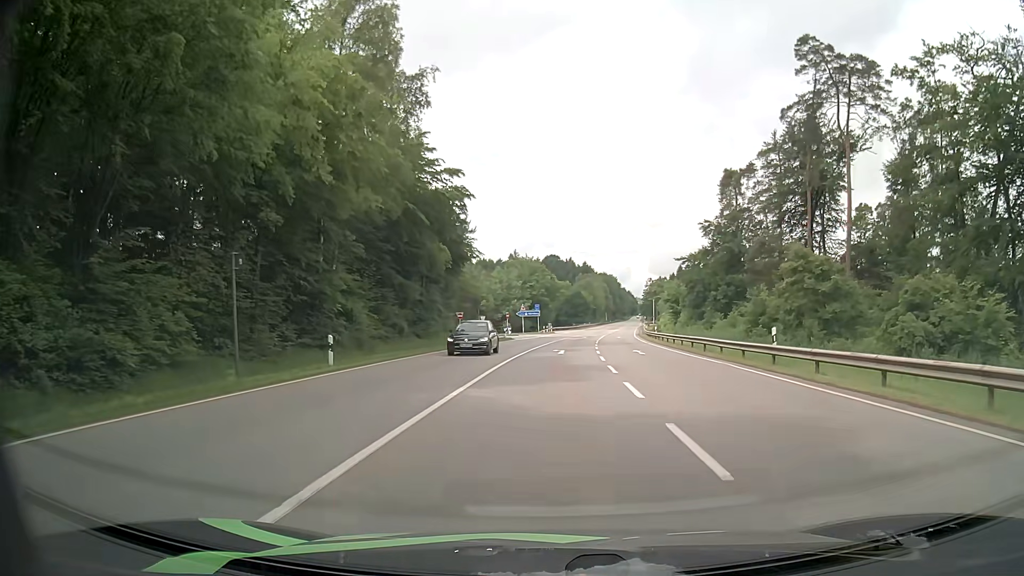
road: secondary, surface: asphalt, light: Day
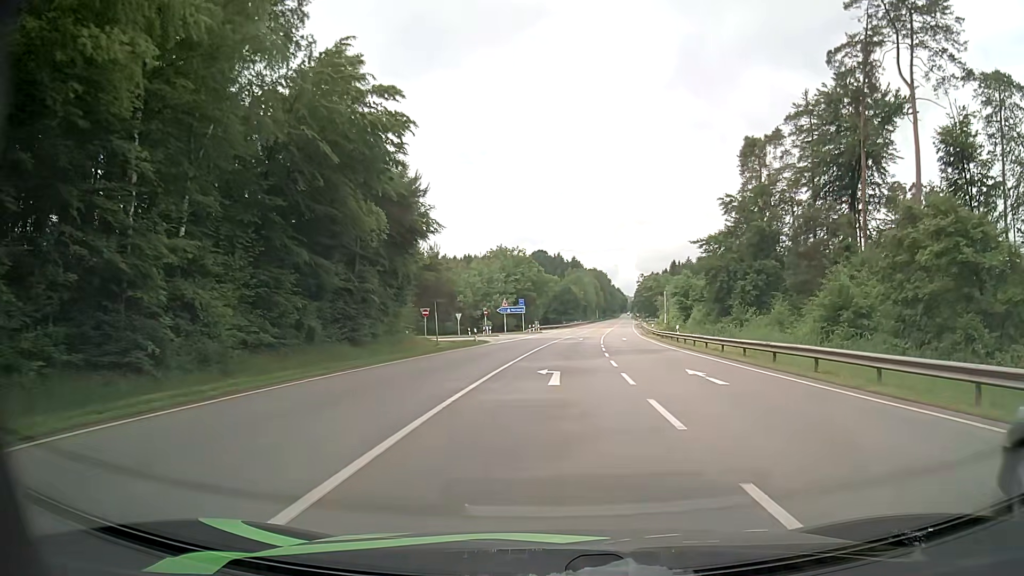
(+0.3, +15.5) m; +2°
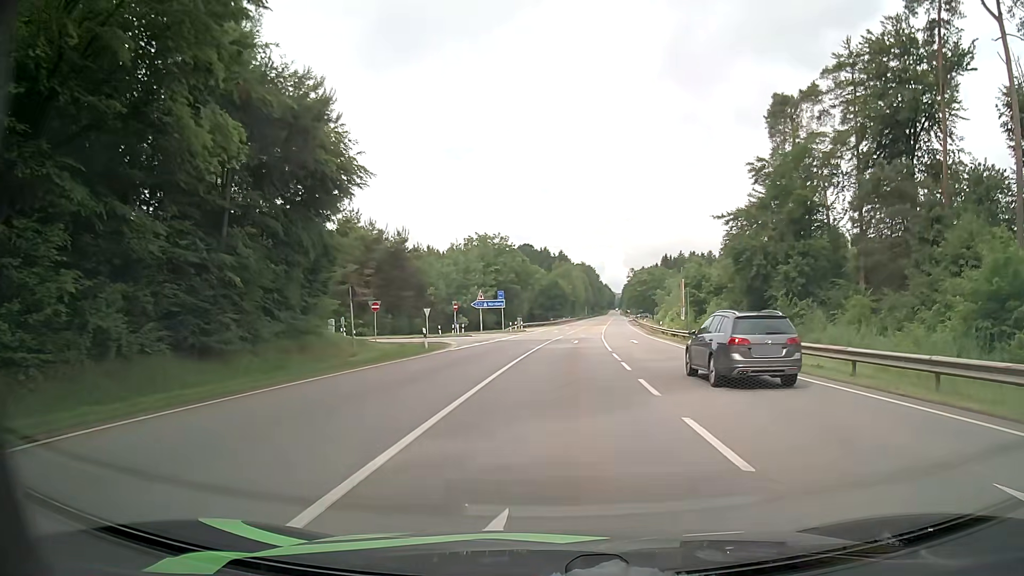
(+0.1, +14.4) m; +1°
(0, +10) (0, +20) (+1, +30) (+1, +40) (+2, +50) (+1, +60) (-6, +66) (-16, +68) (-26, +67) (-36, +67) m
